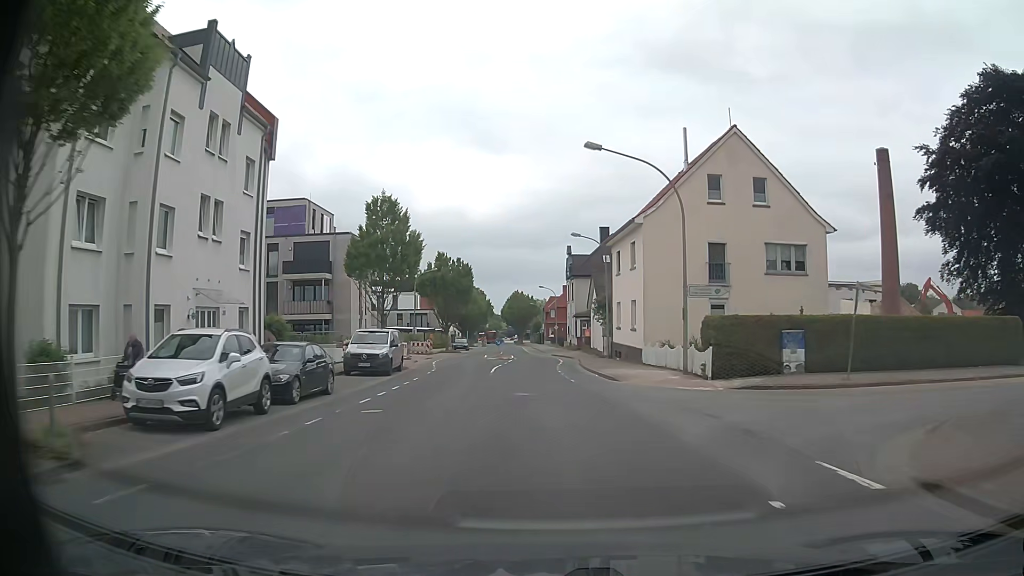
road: unclassified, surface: asphalt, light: Day
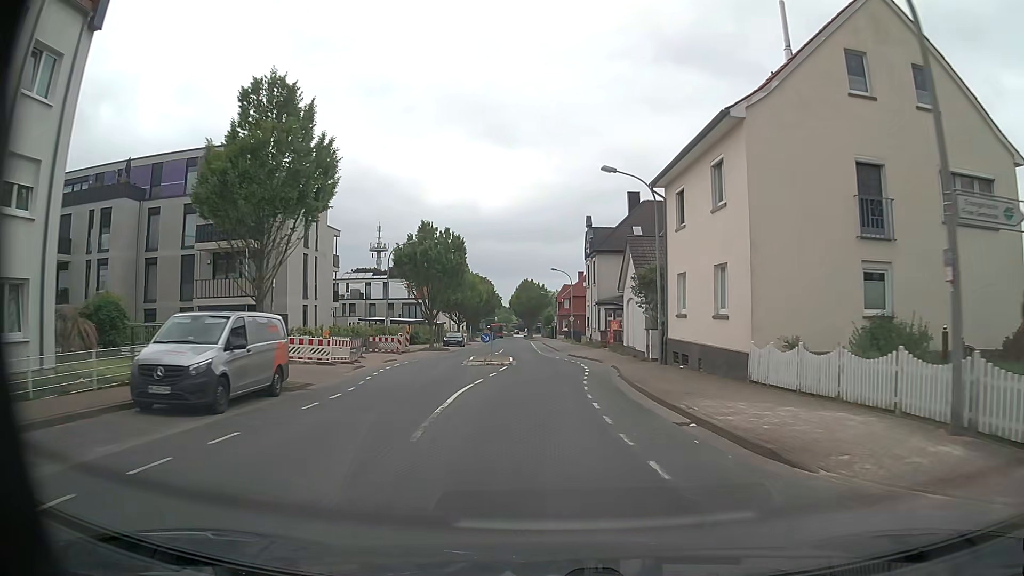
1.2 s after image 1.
(-0.1, +15.3) m; -1°
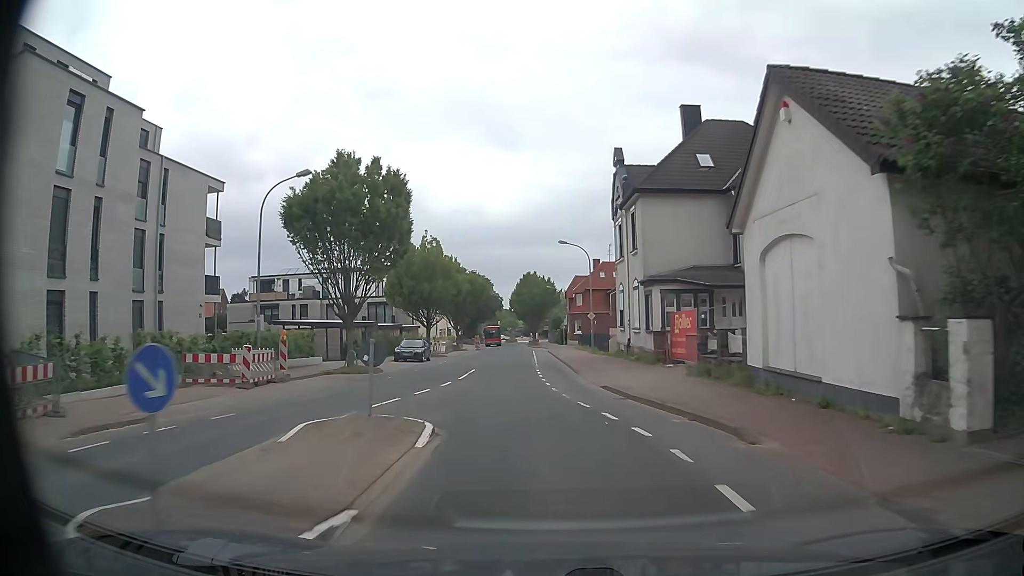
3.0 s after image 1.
(0.0, +23.0) m; -1°
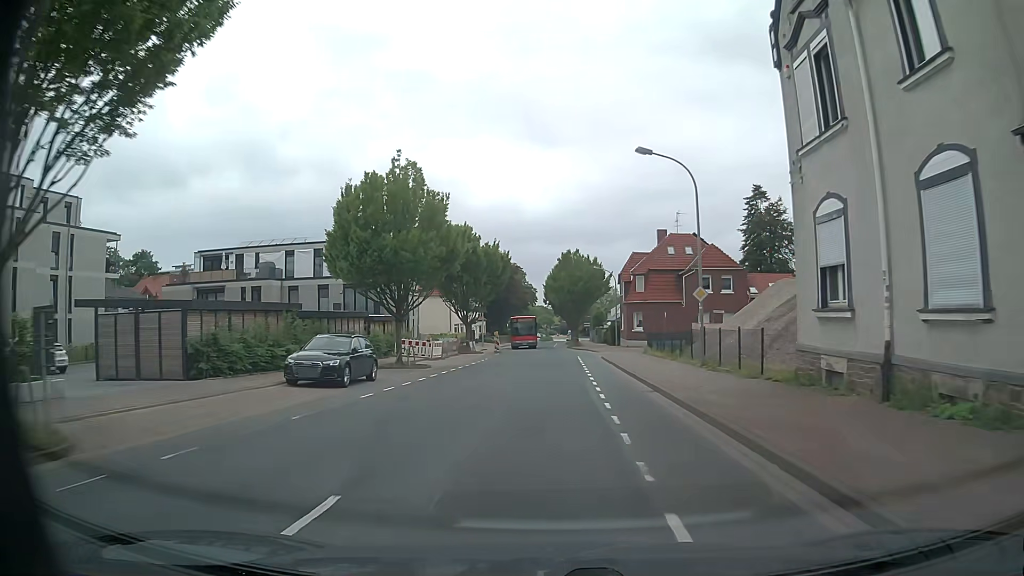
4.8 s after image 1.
(-0.8, +22.9) m; -3°
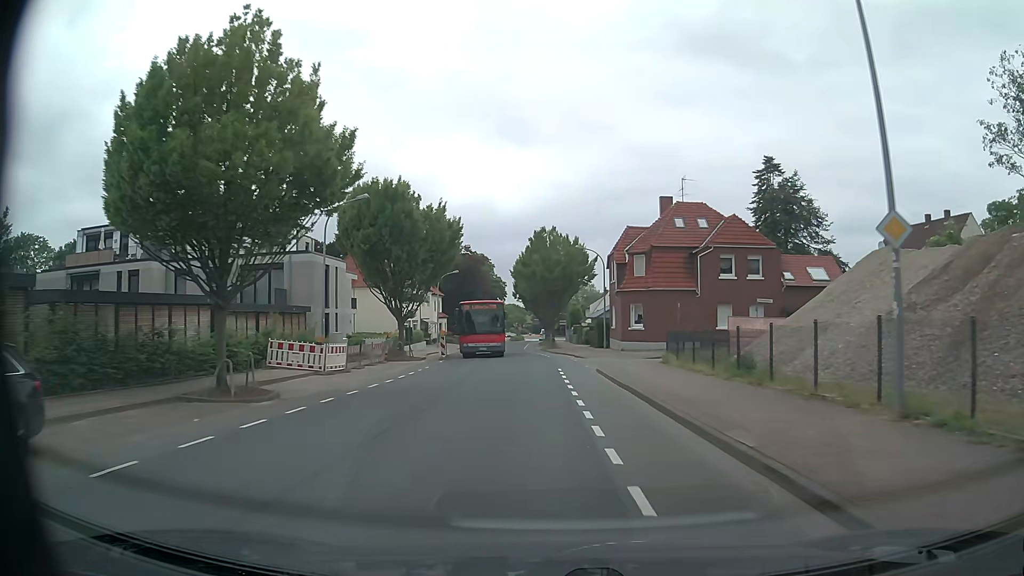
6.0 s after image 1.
(+0.3, +15.2) m; +2°
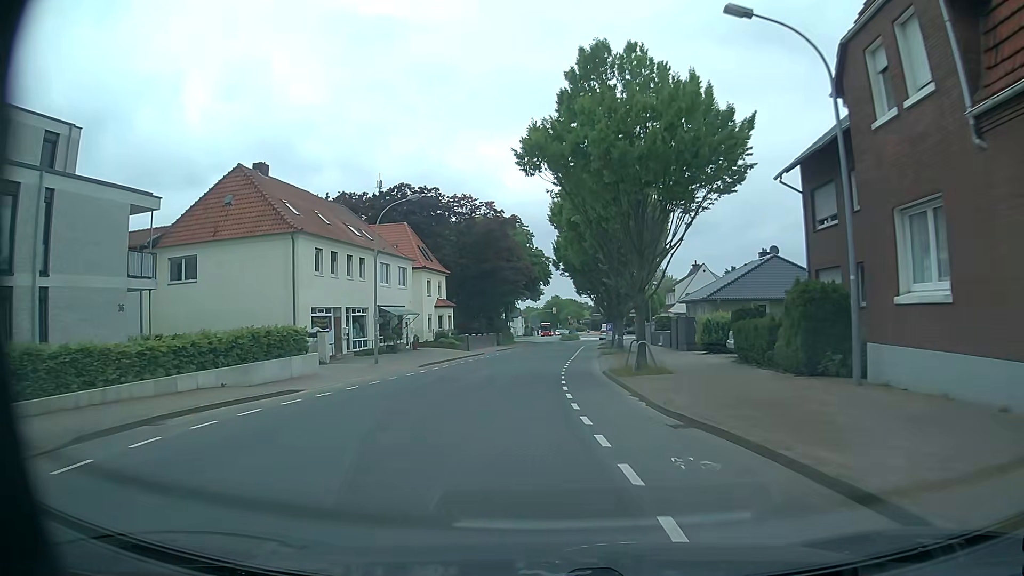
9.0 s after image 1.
(-0.1, +38.1) m; -4°
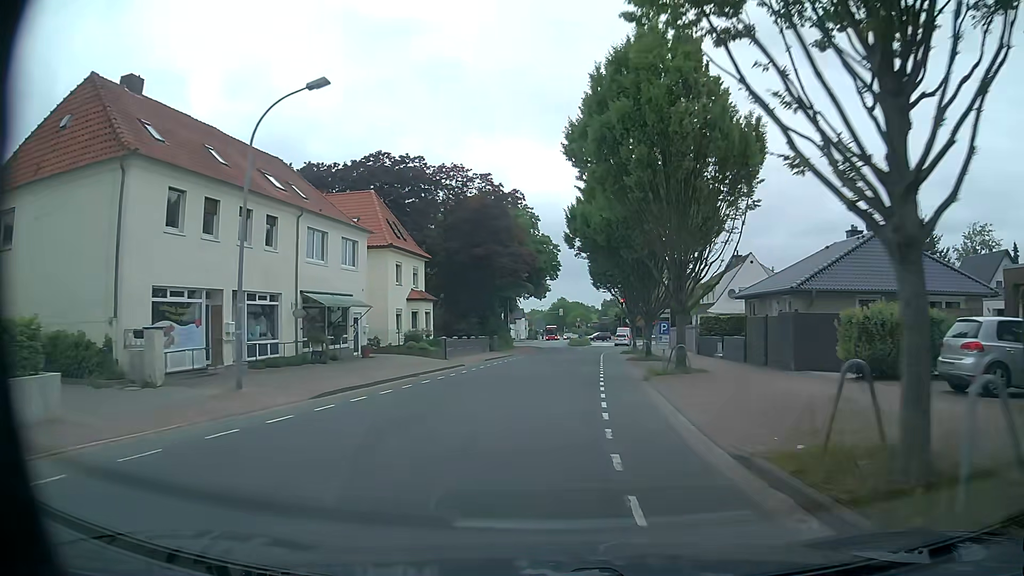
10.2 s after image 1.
(-0.3, +15.3) m; -1°
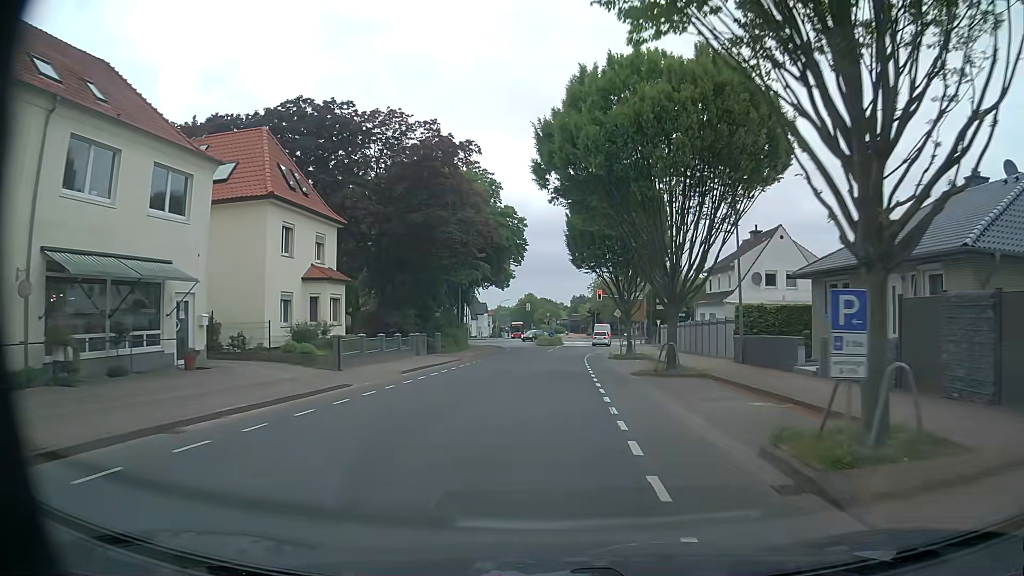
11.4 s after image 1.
(+0.5, +15.3) m; +3°
(0, +10) (0, +20) (0, +30) (+1, +40) (+2, +50) (+4, +60) (+5, +70) (+6, +80) (+8, +90) (+11, +99) m
